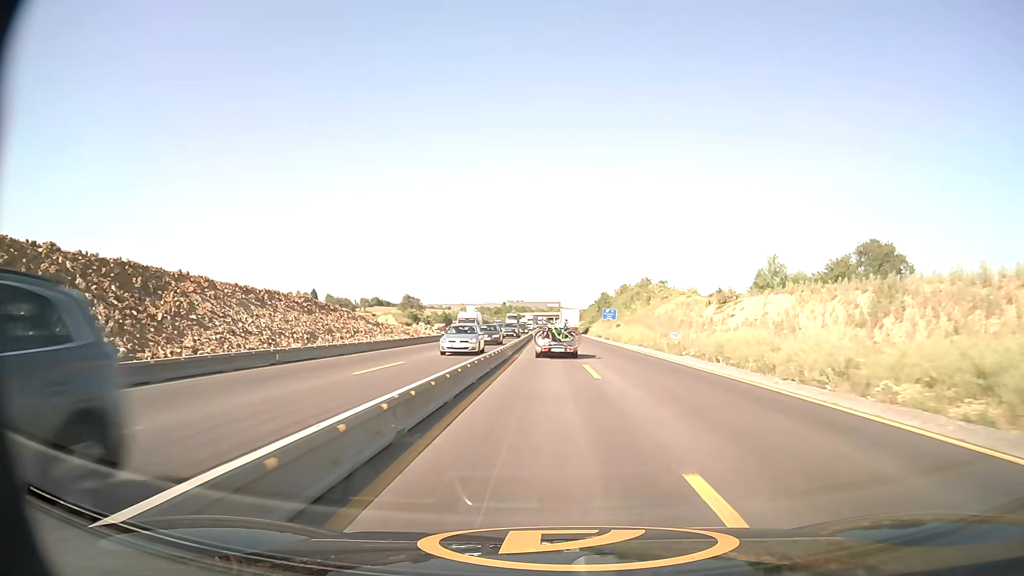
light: Day
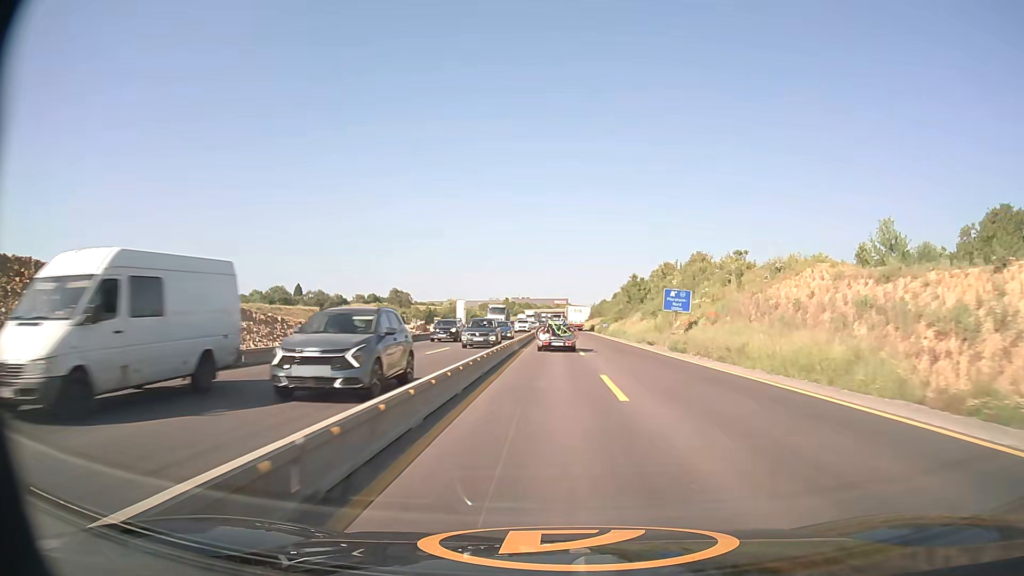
(-0.2, +39.3) m; -1°
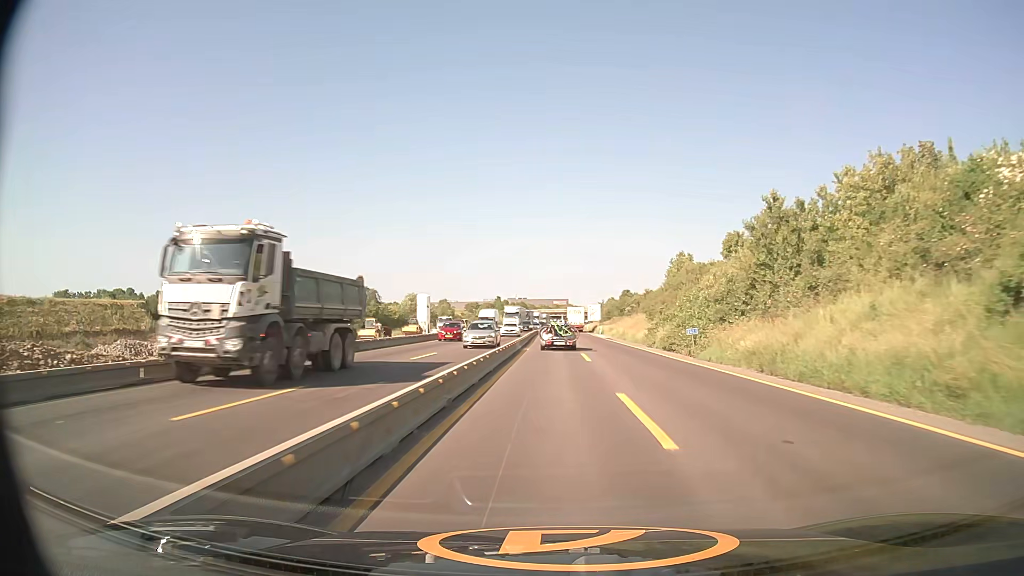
(+0.1, +53.9) m; 0°
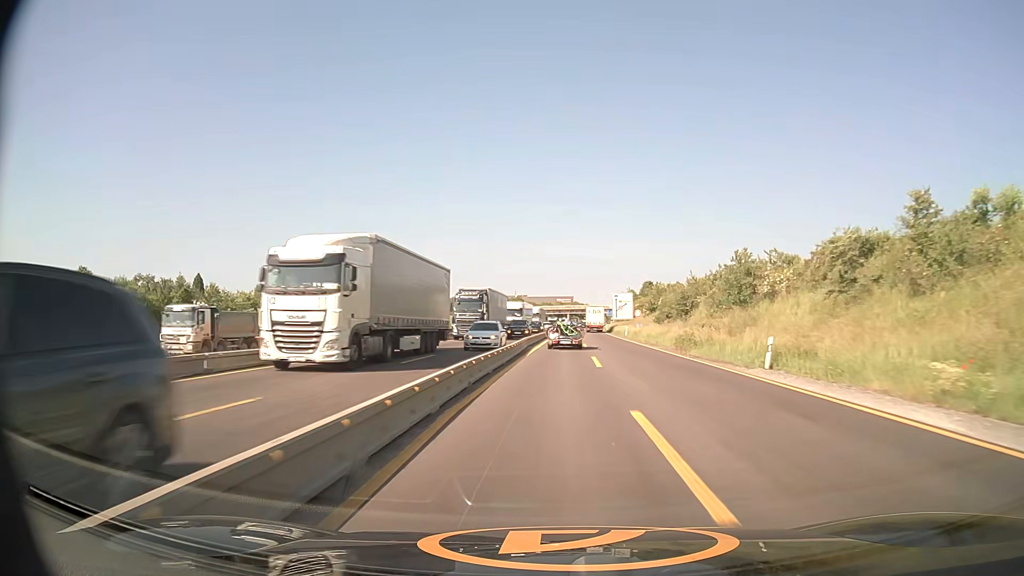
(-0.2, +69.2) m; 0°
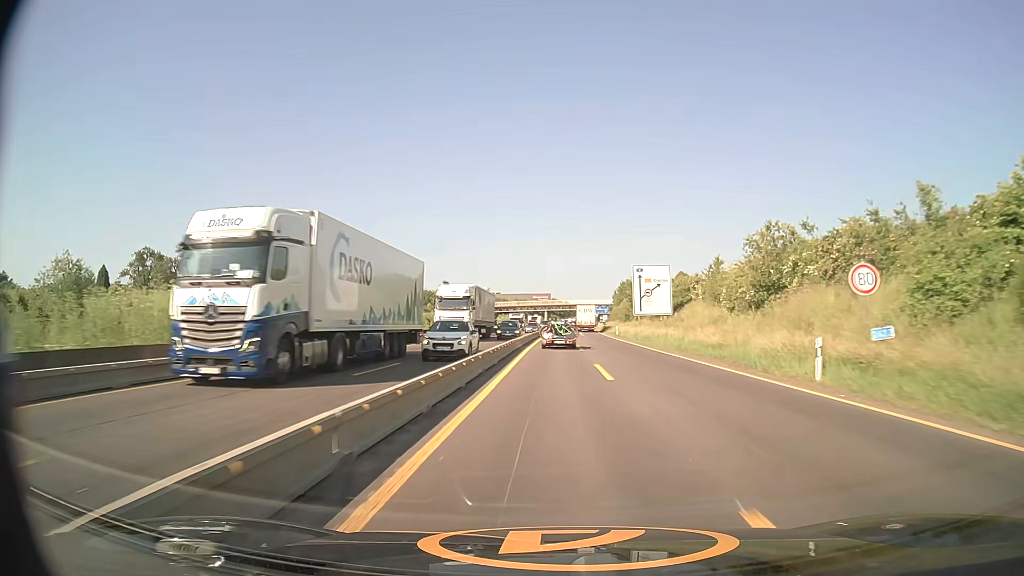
(+0.9, +55.9) m; +2°
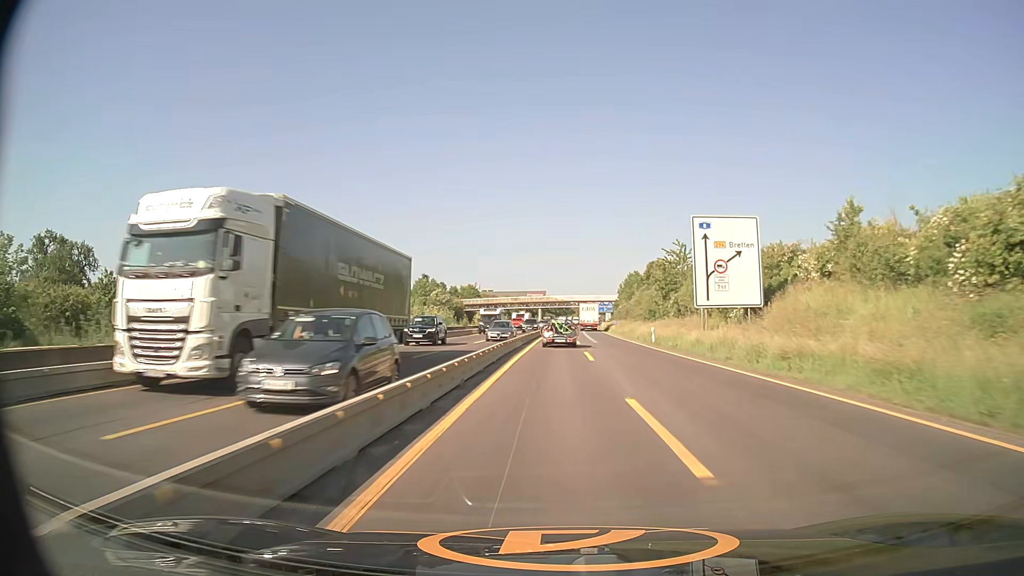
(+0.1, +27.8) m; 0°
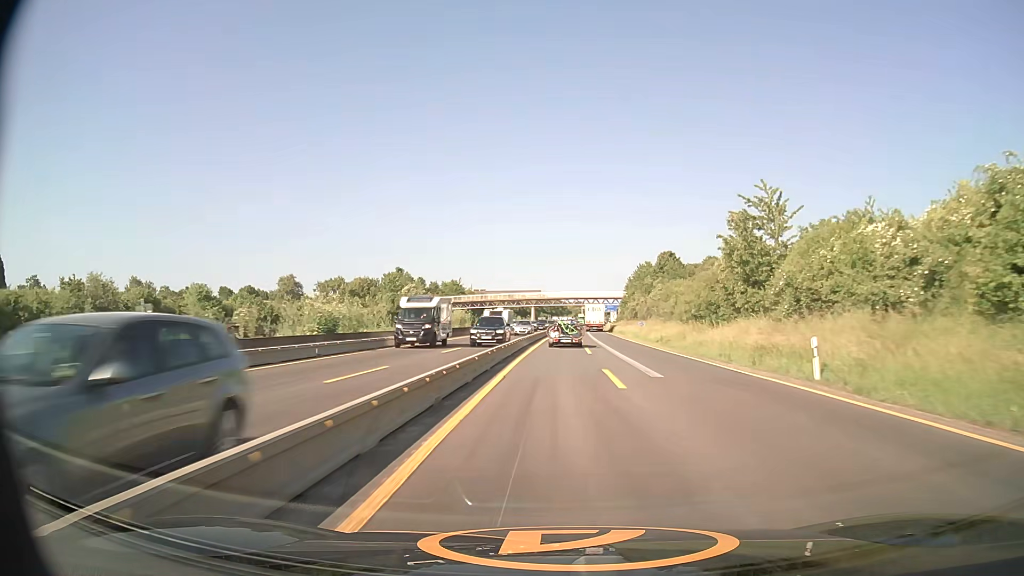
(+0.1, +27.3) m; 0°
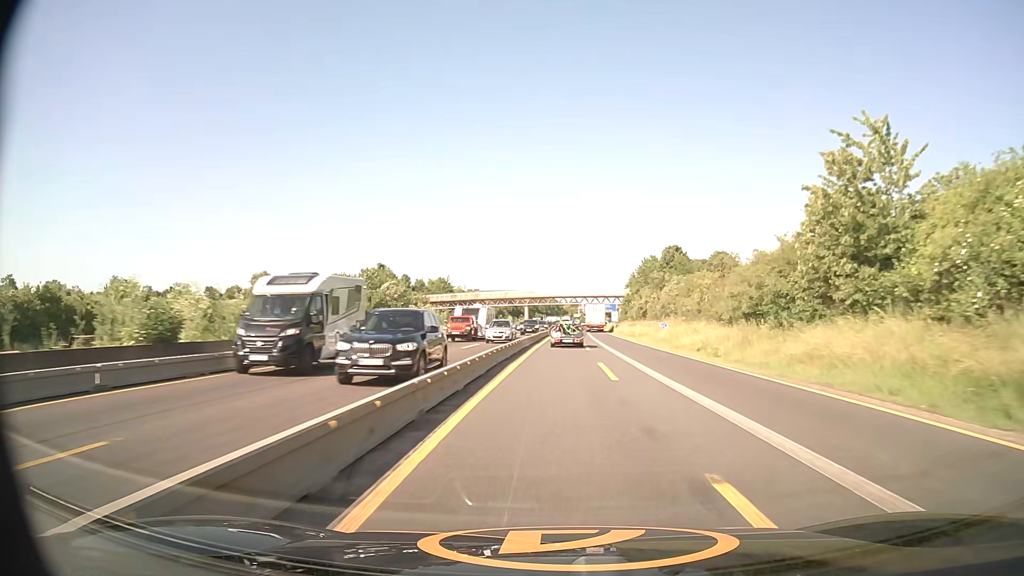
(0.0, +13.6) m; 0°
(0, +10) (0, +20) (0, +30) (0, +40) (+1, +50) (+1, +60) (+1, +70) (+2, +80) (+2, +90) (+3, +100) m
